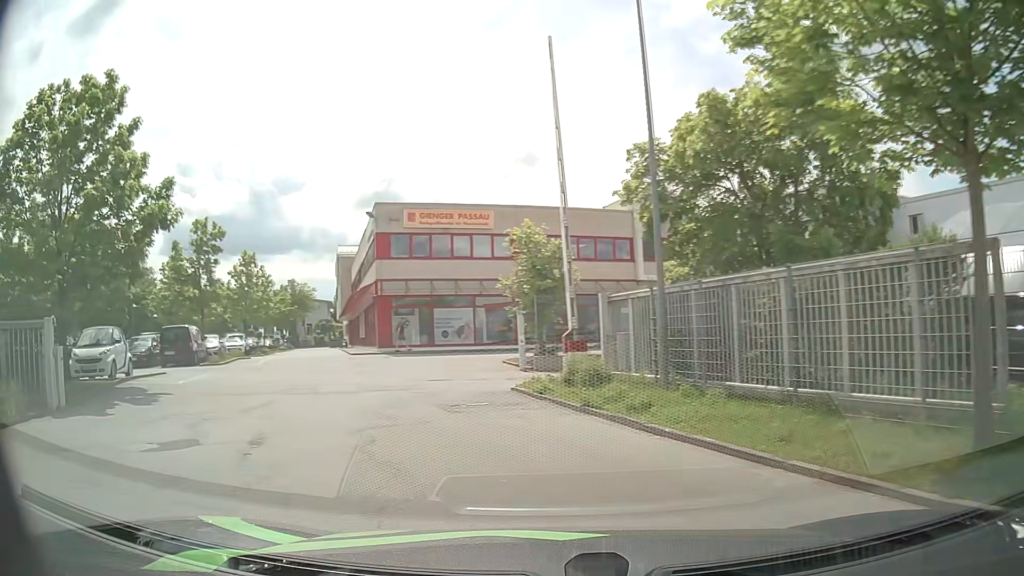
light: Day
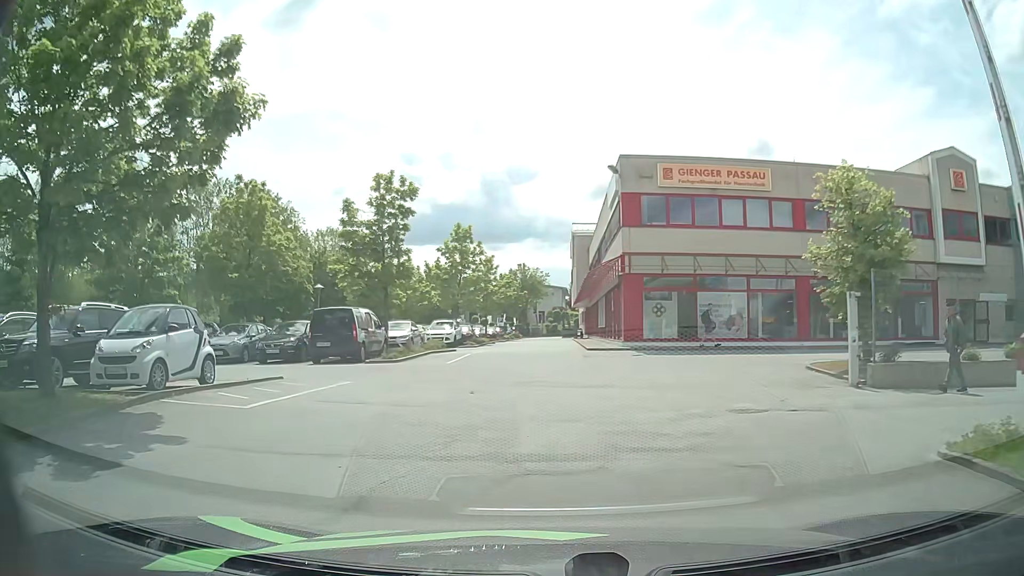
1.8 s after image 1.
(-2.2, +8.5) m; -21°
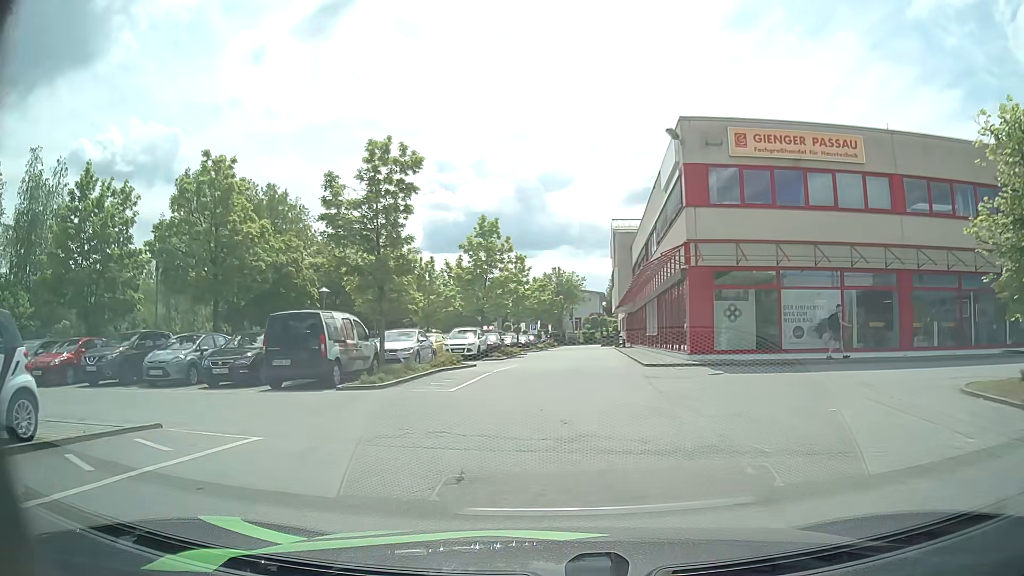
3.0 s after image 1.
(-0.3, +6.4) m; -3°
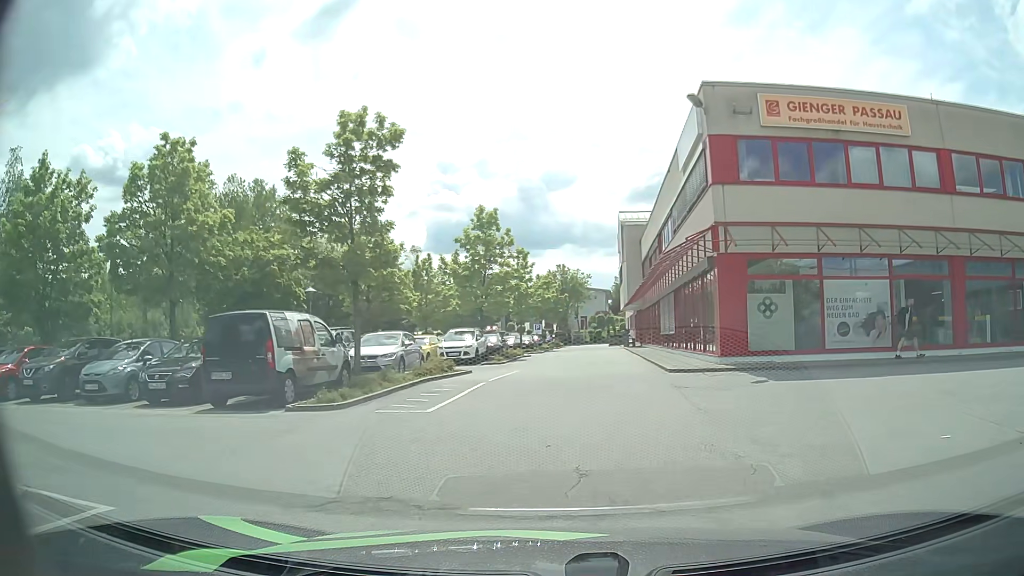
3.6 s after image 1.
(0.0, +3.3) m; 0°
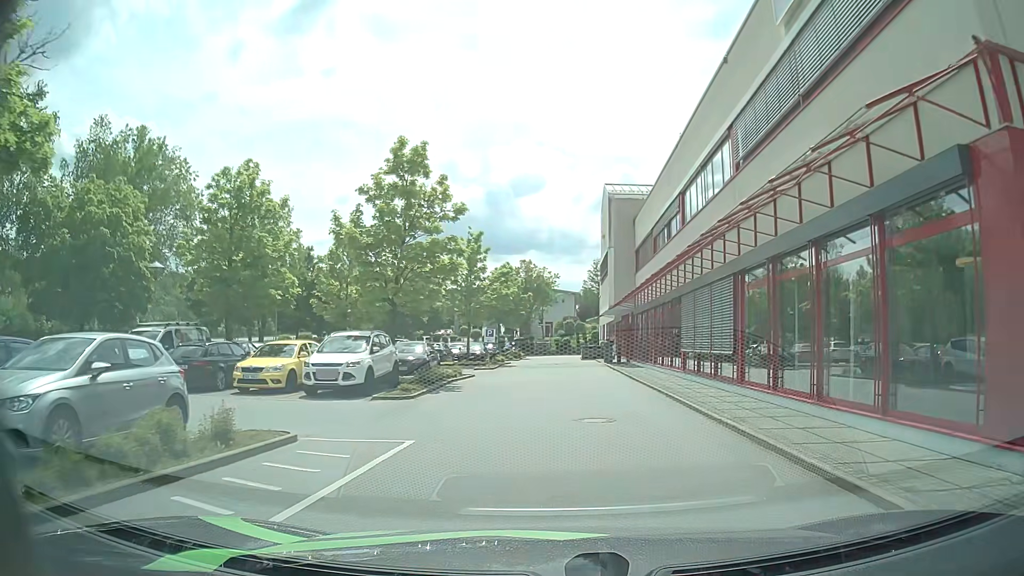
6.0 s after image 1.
(-0.1, +13.8) m; +2°
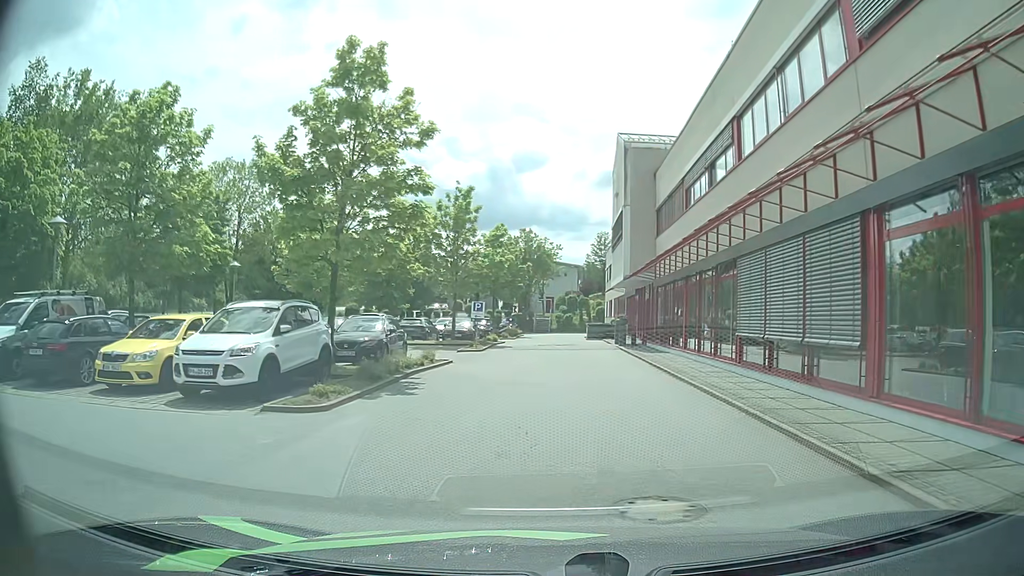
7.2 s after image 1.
(0.0, +6.6) m; 0°
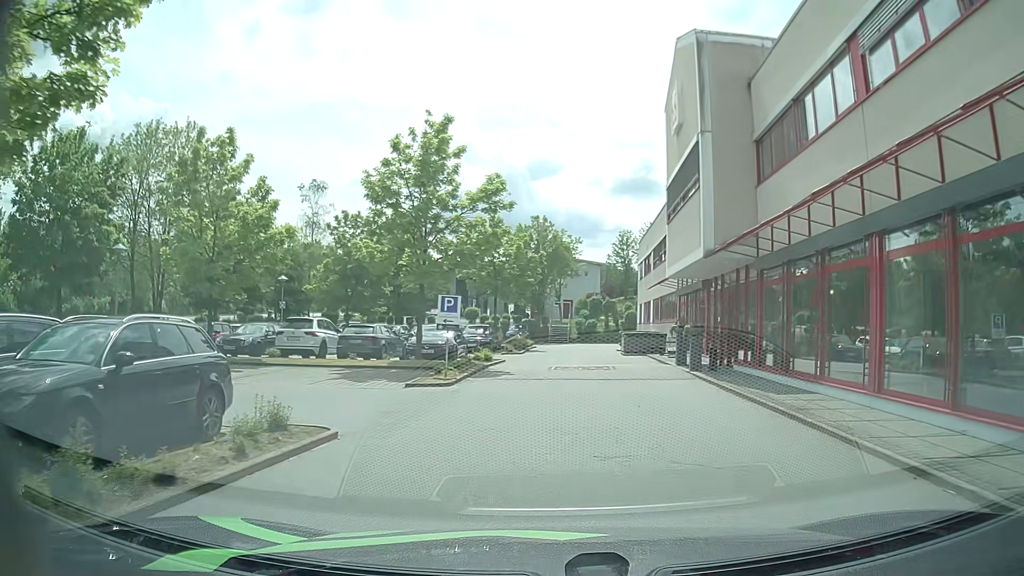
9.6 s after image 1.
(-0.1, +13.3) m; -1°
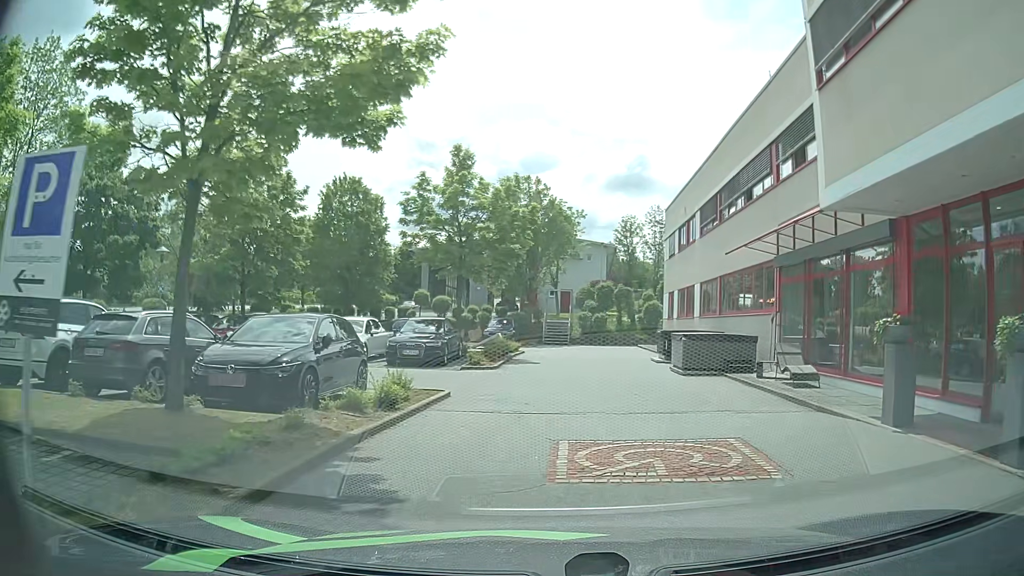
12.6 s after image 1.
(0.0, +14.6) m; +1°
